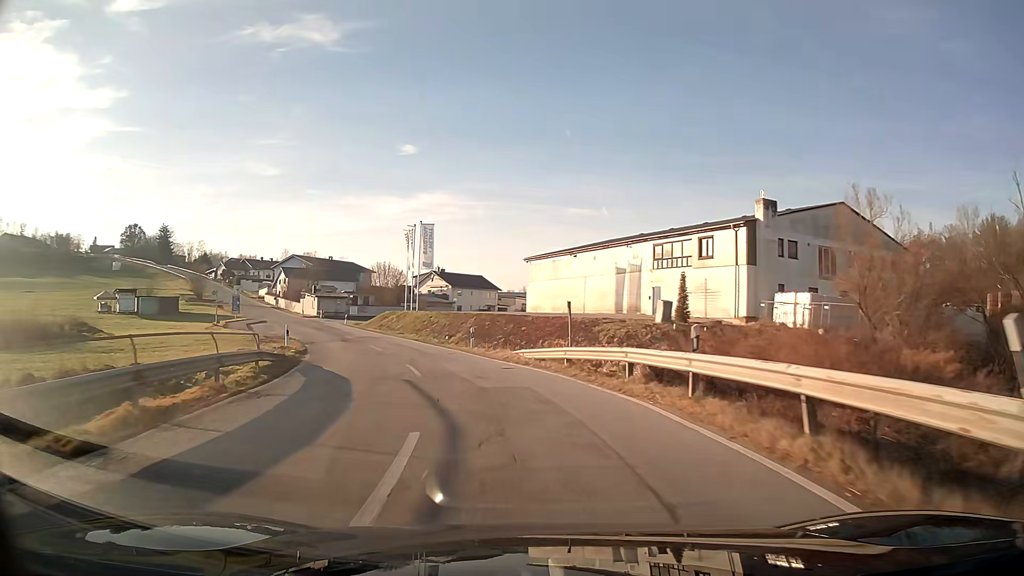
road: tertiary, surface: asphalt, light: Day
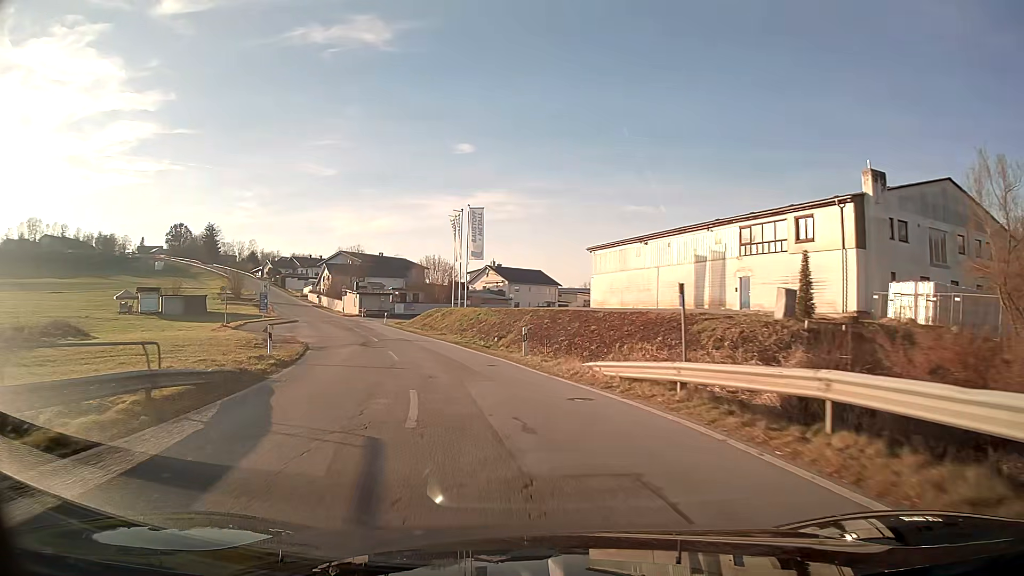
(-0.4, +8.0) m; -5°
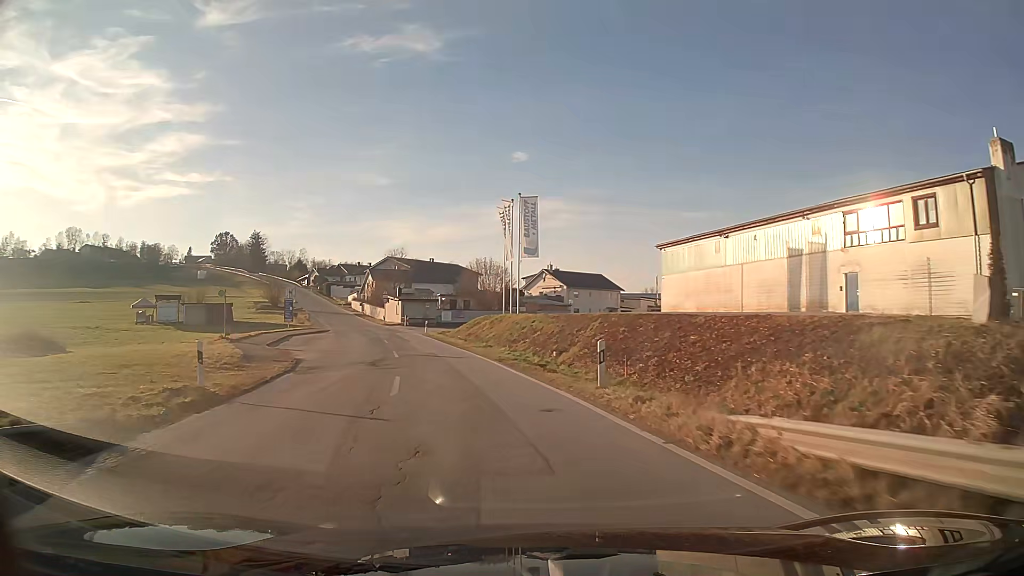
(-0.3, +8.0) m; -5°
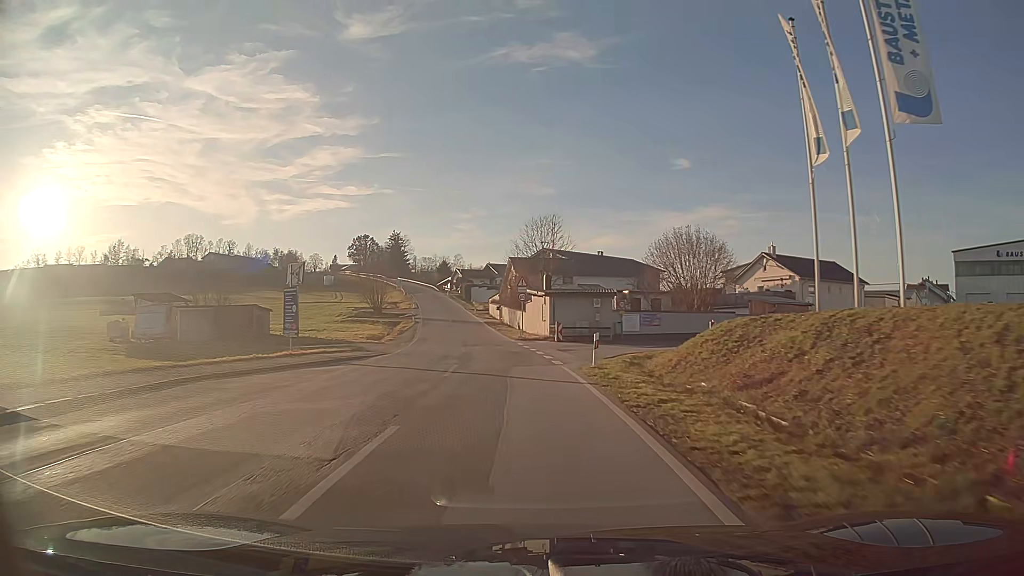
(-4.3, +32.2) m; -13°
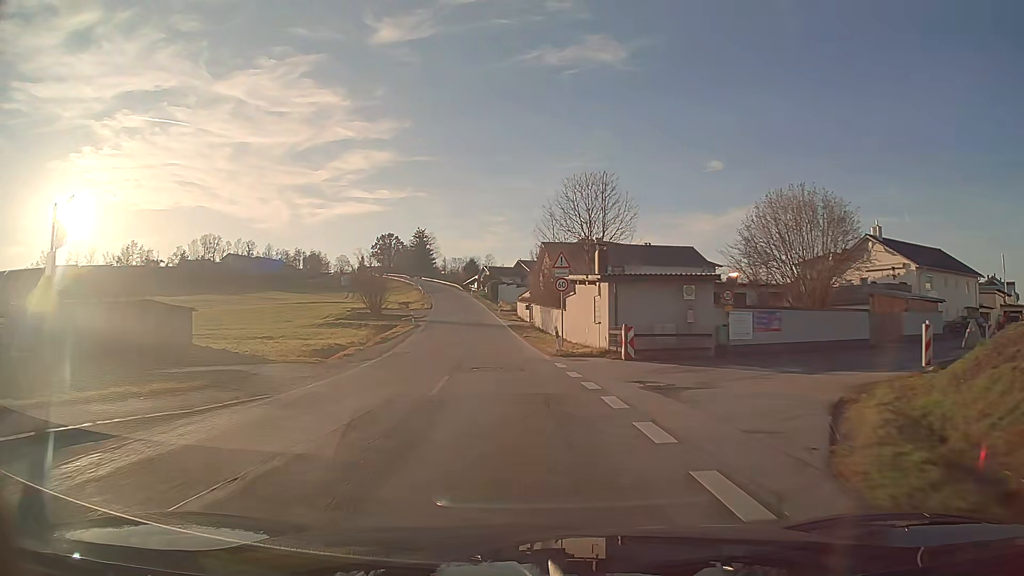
(-0.4, +16.7) m; -3°
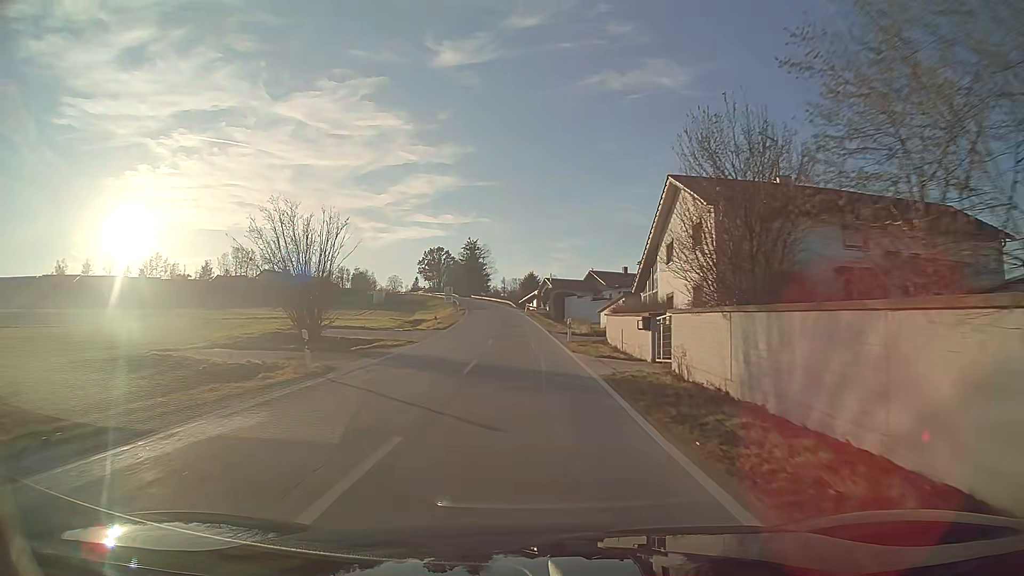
(-1.9, +33.4) m; -5°
(0, +10) (0, +20) (-1, +30) (-1, +40) (-1, +50) (-2, +60) (-3, +70) (-3, +80) (-5, +90) (-6, +100) m
